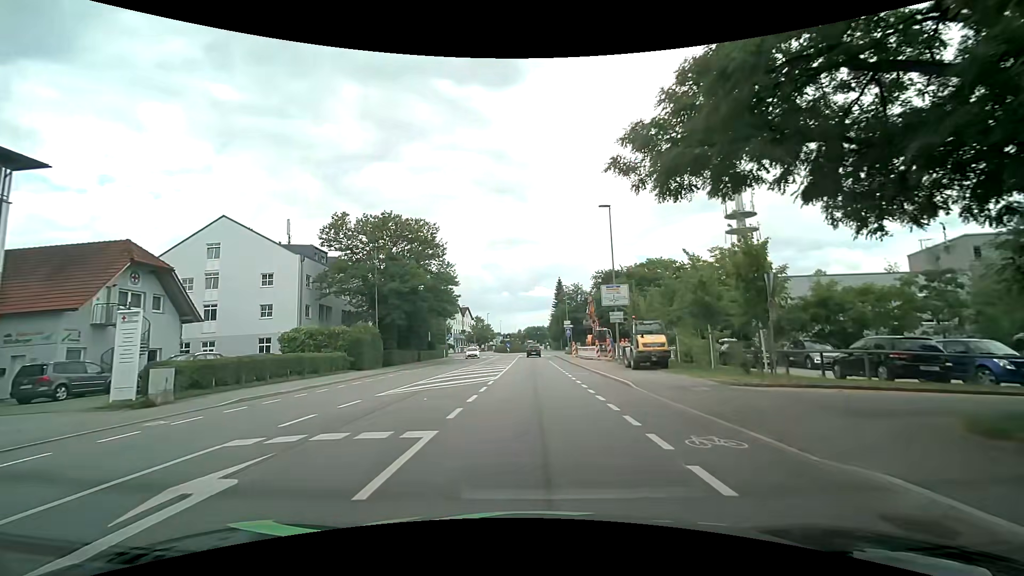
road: tertiary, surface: asphalt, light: Day
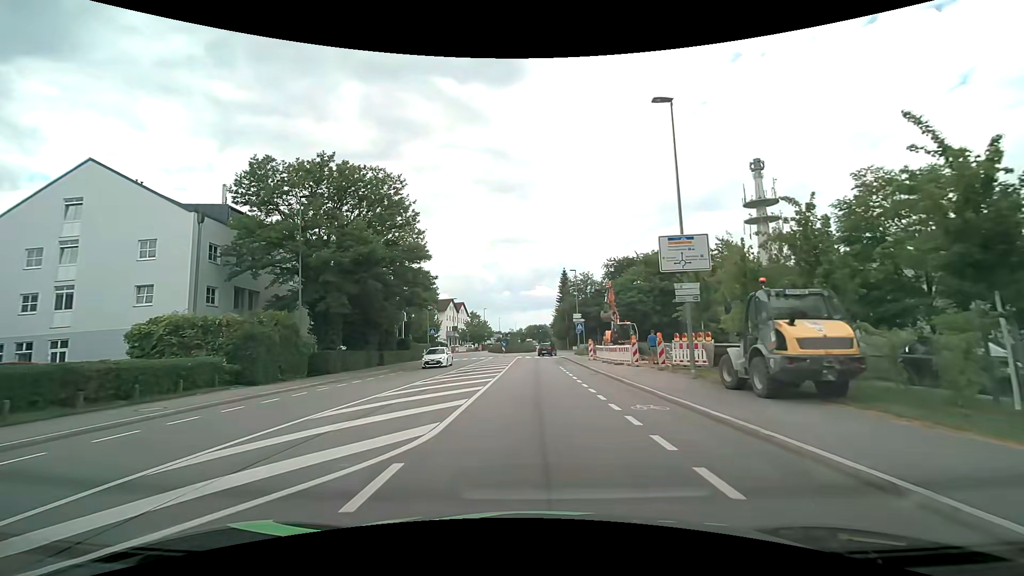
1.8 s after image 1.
(0.0, +14.2) m; 0°
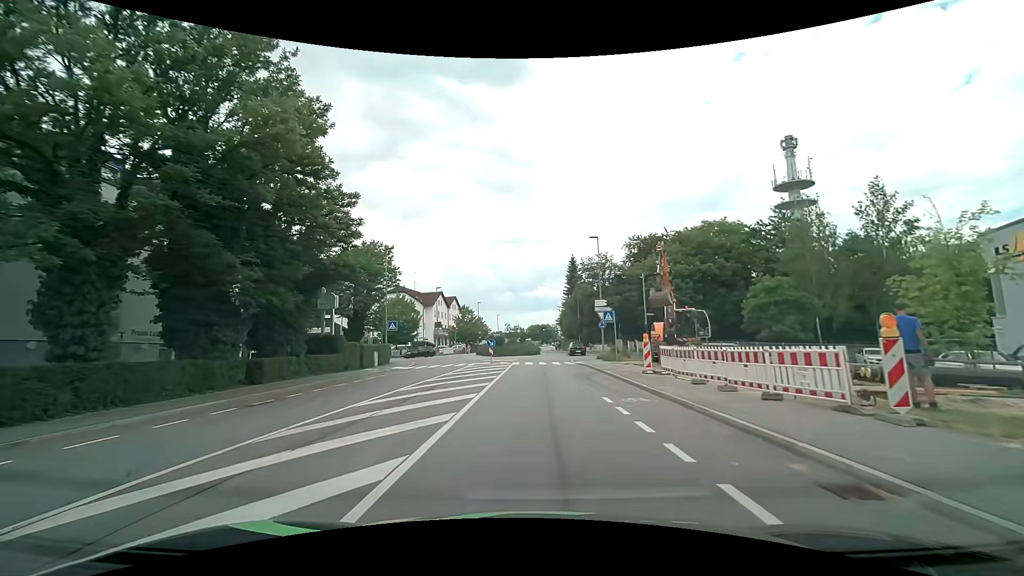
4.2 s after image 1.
(-0.2, +18.7) m; -1°
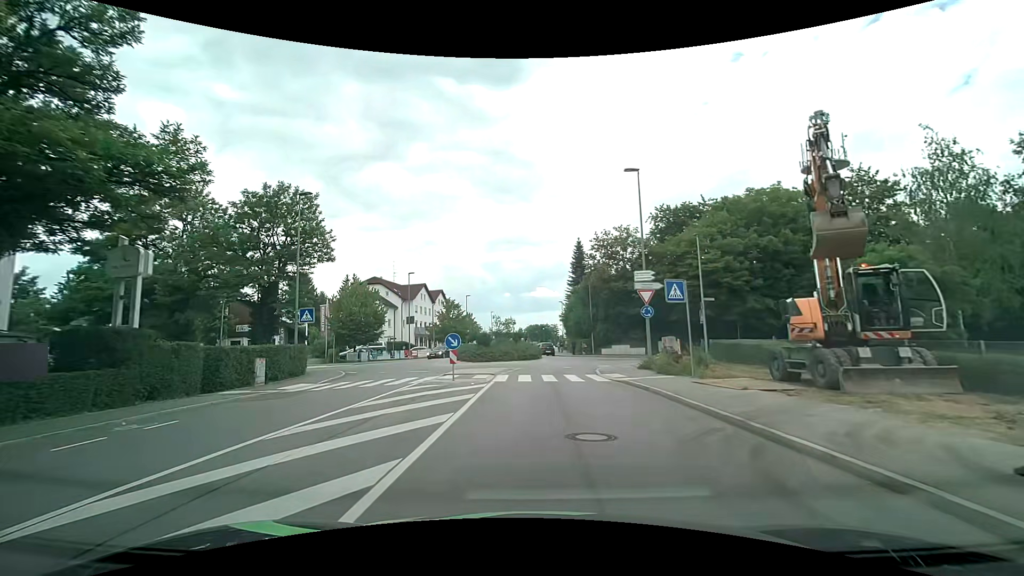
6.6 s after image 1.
(-0.1, +16.1) m; 0°
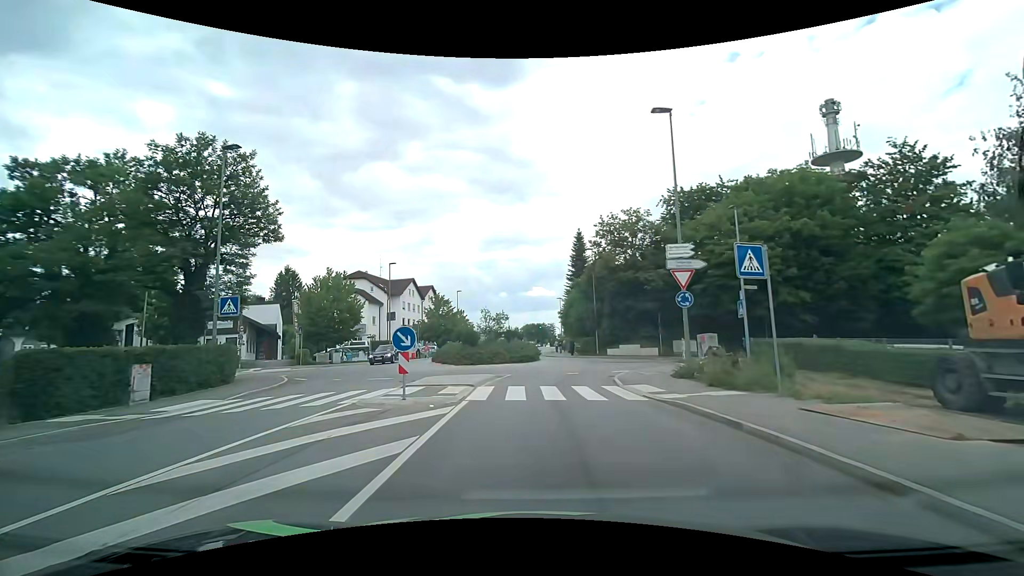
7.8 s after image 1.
(0.0, +6.5) m; 0°
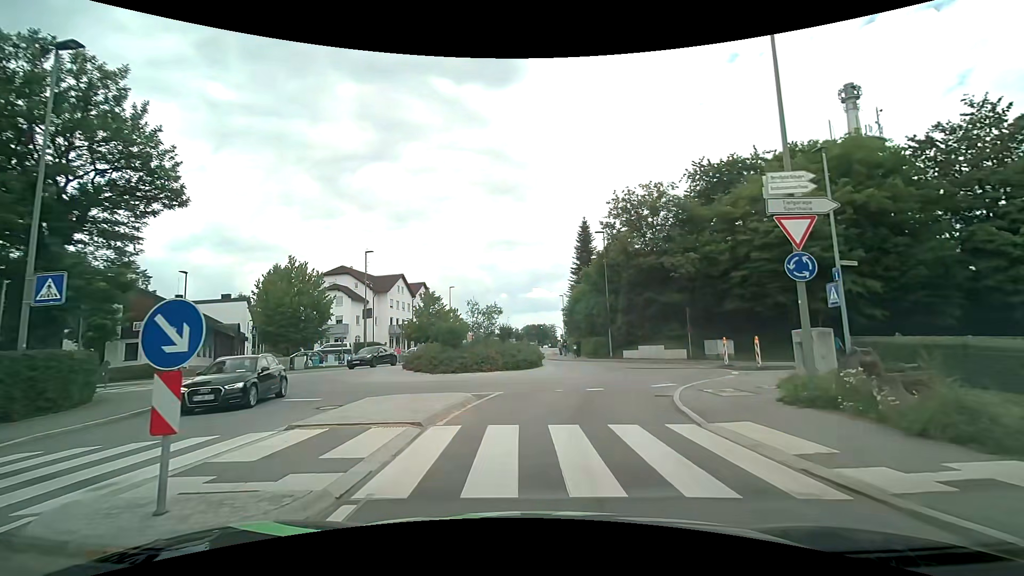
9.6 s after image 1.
(-0.1, +7.6) m; 0°
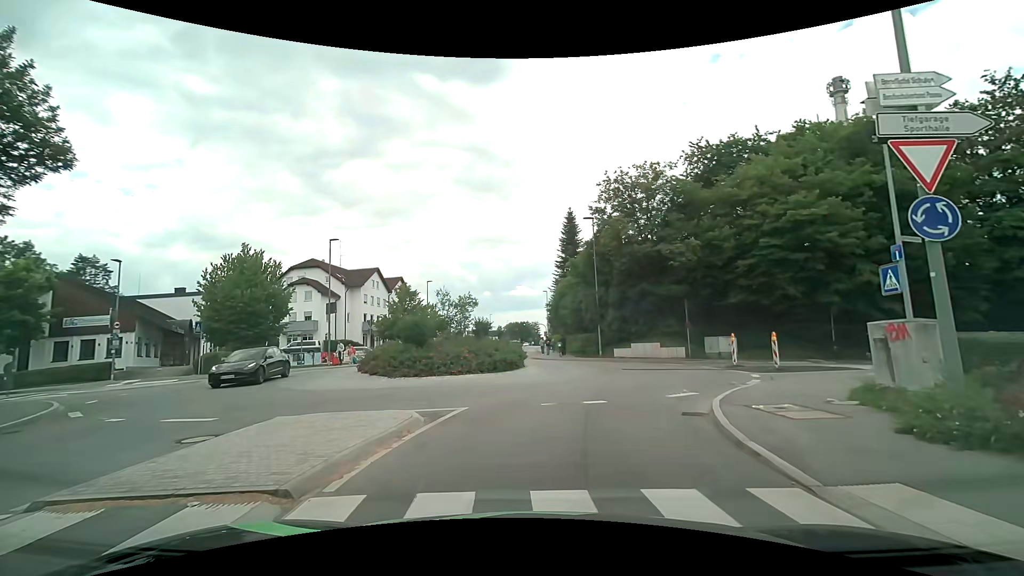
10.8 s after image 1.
(0.0, +3.9) m; +2°
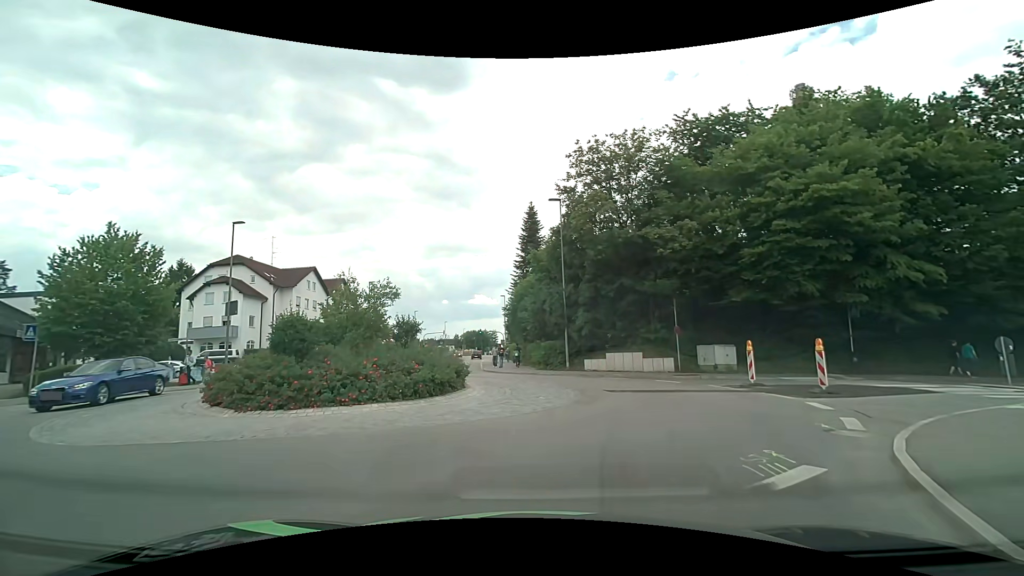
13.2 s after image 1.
(+0.1, +7.2) m; +4°
(+2, +10) (+4, +19) (-1, +27) (-5, +37) (-6, +46) (-7, +56) (-8, +66) (-8, +76) (-9, +86) (-10, +96) m
